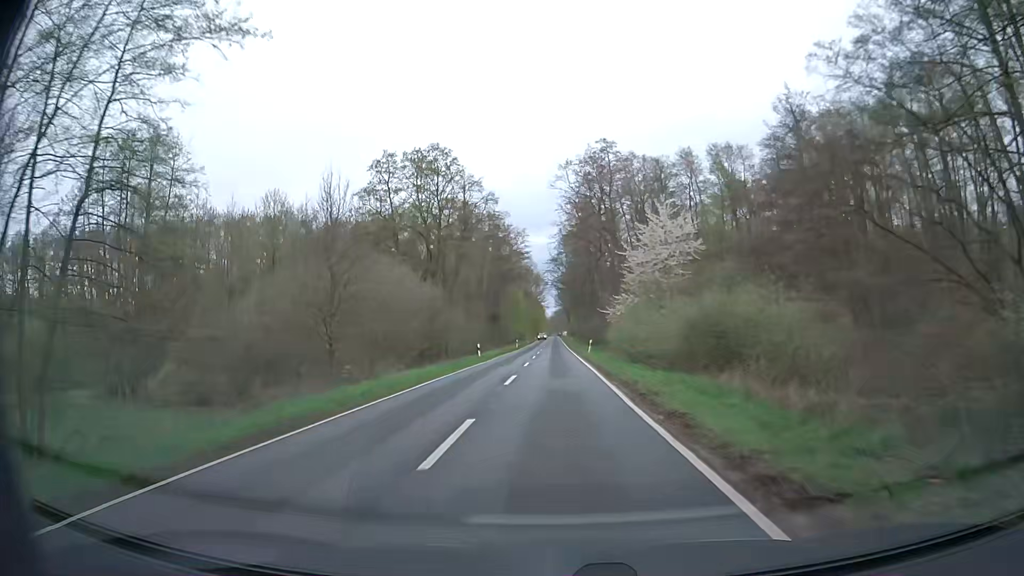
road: secondary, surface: asphalt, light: Day
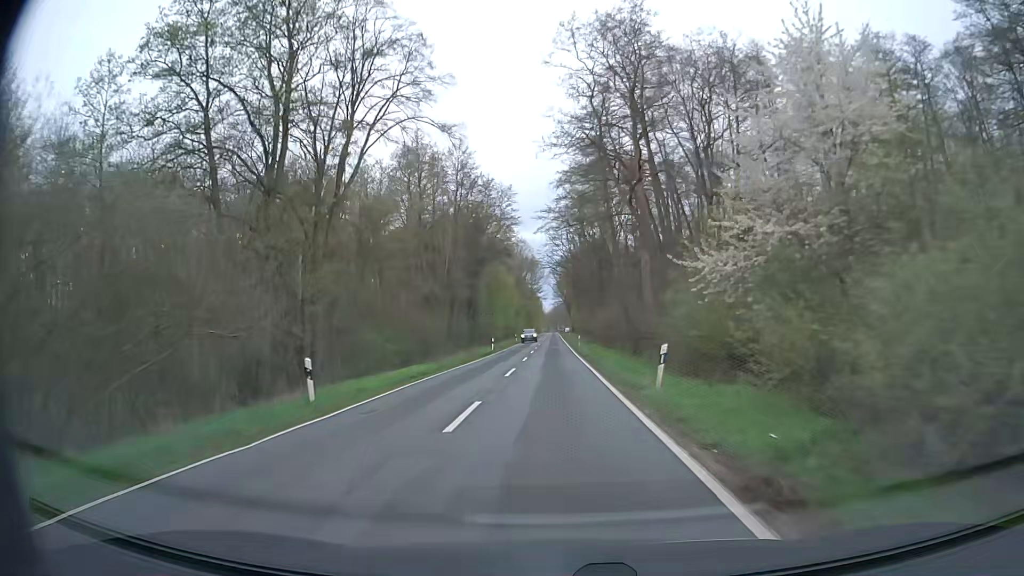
(+0.2, +33.1) m; 0°
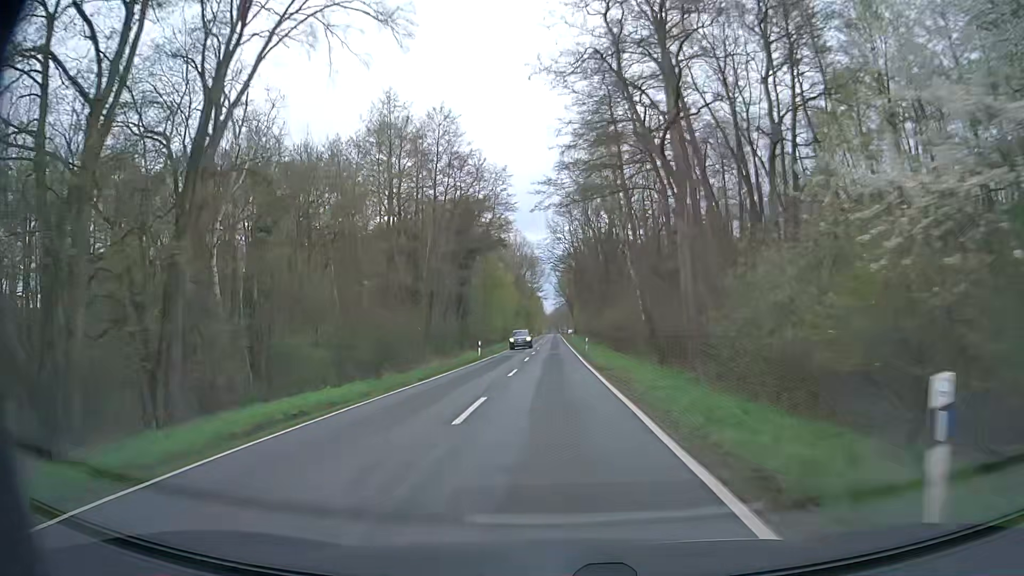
(0.0, +11.1) m; 0°
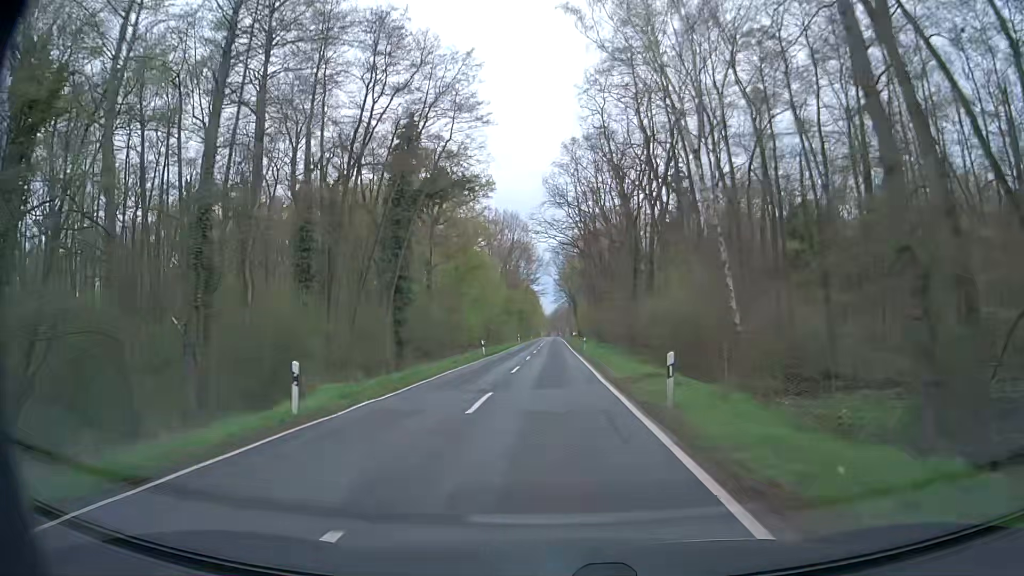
(+0.1, +33.3) m; +1°
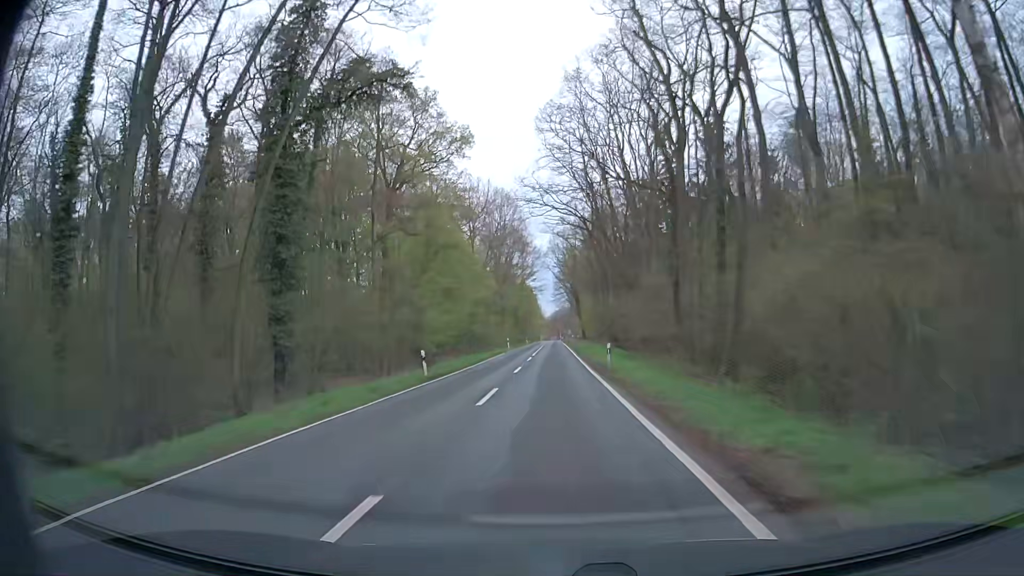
(-0.1, +22.2) m; 0°
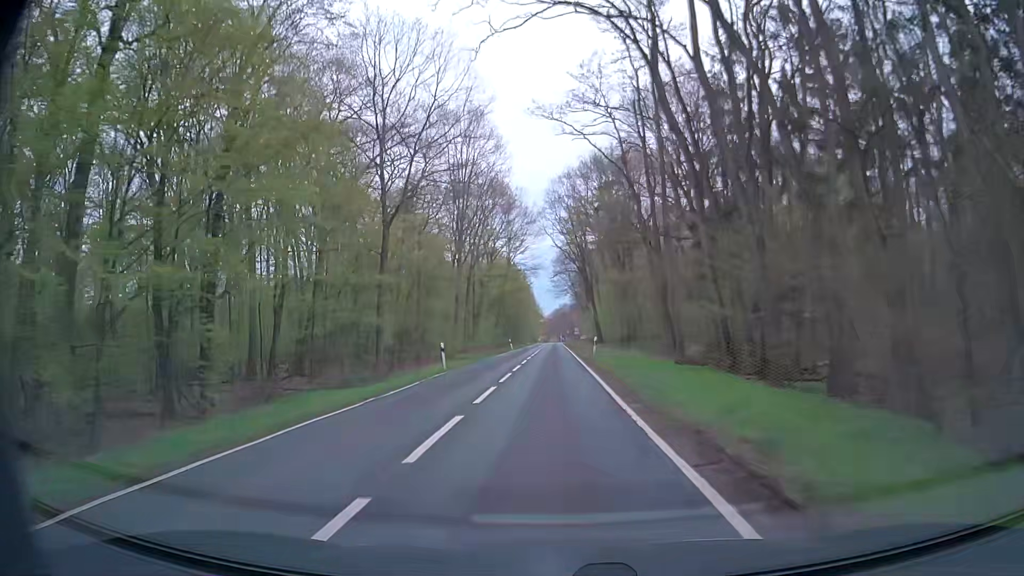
(-0.1, +44.2) m; 0°
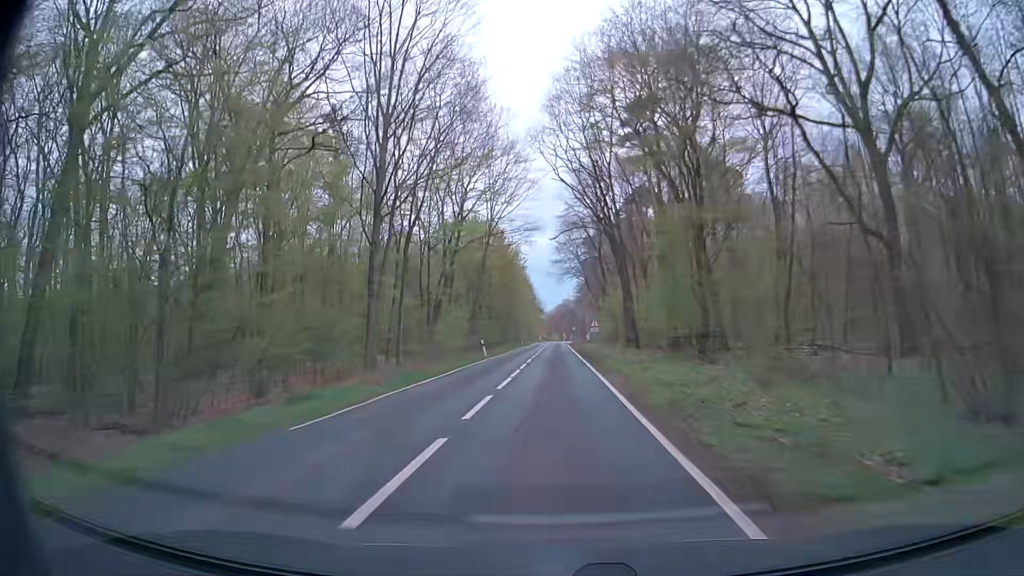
(-0.2, +32.9) m; 0°
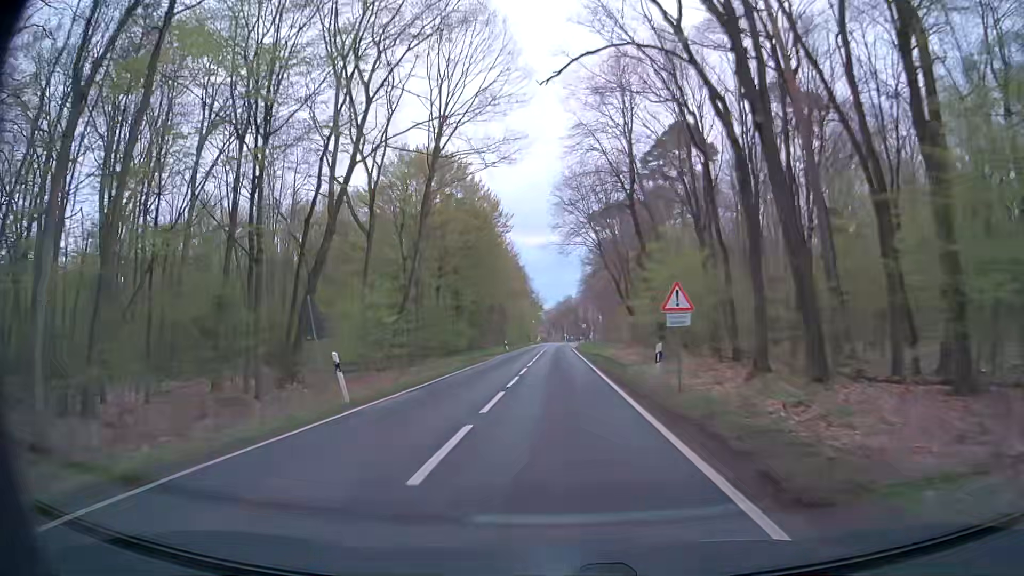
(0.0, +32.8) m; -1°
(0, +10) (0, +20) (0, +30) (0, +40) (0, +50) (0, +60) (+1, +70) (+1, +80) (+2, +90) (+2, +100) m
